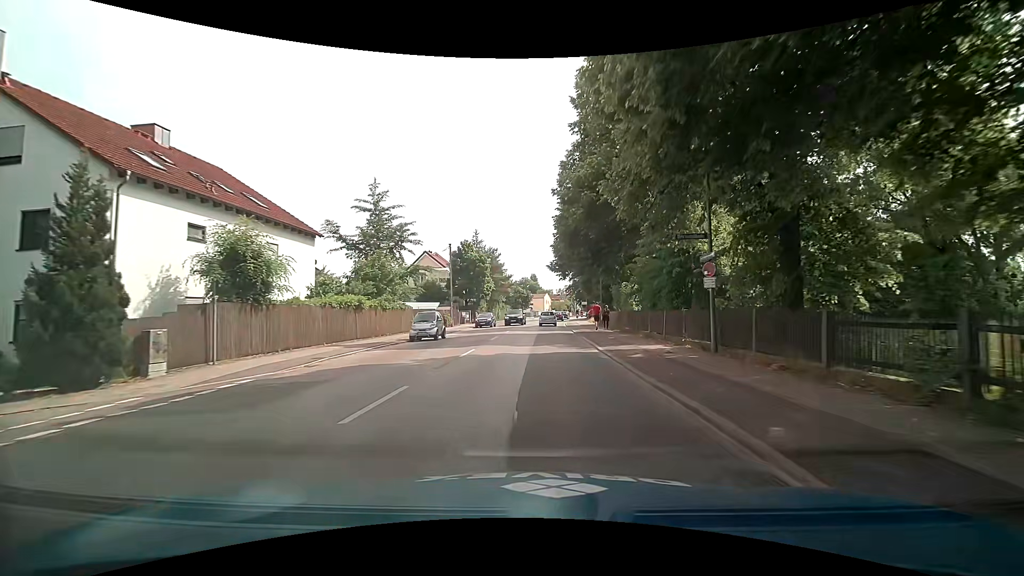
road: secondary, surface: asphalt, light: Day
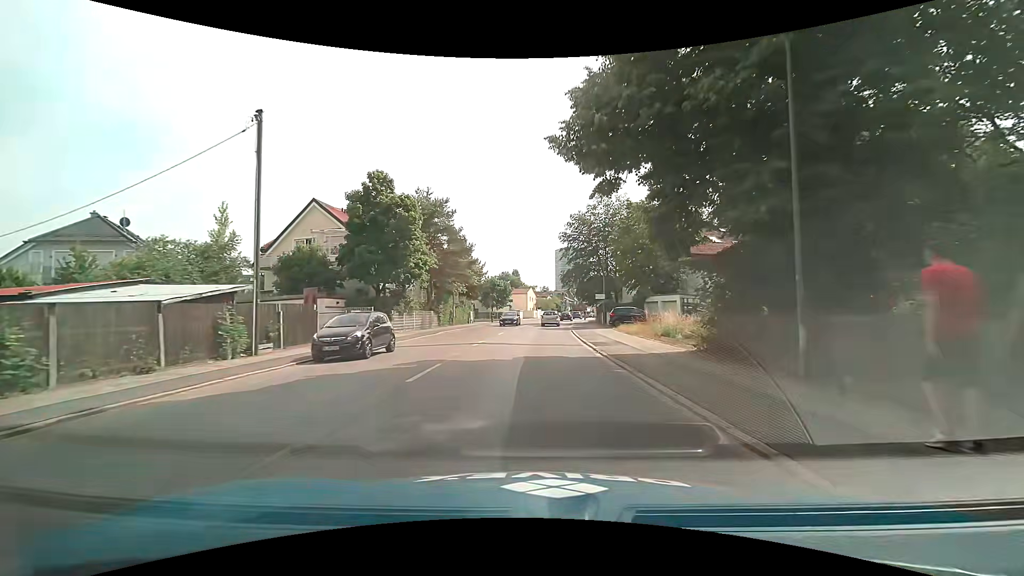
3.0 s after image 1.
(+0.9, +33.9) m; +3°
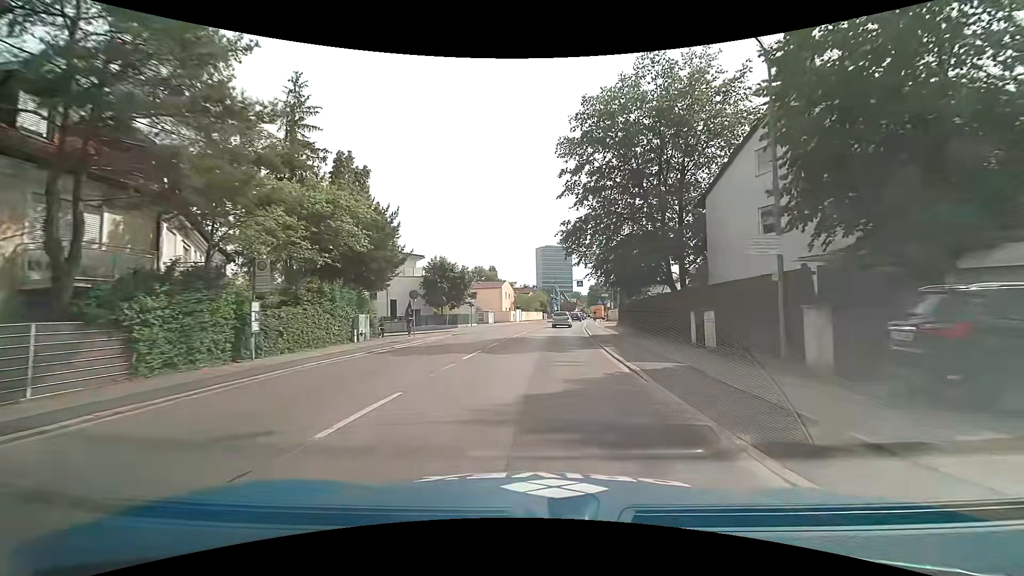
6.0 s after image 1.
(+0.4, +33.5) m; +1°
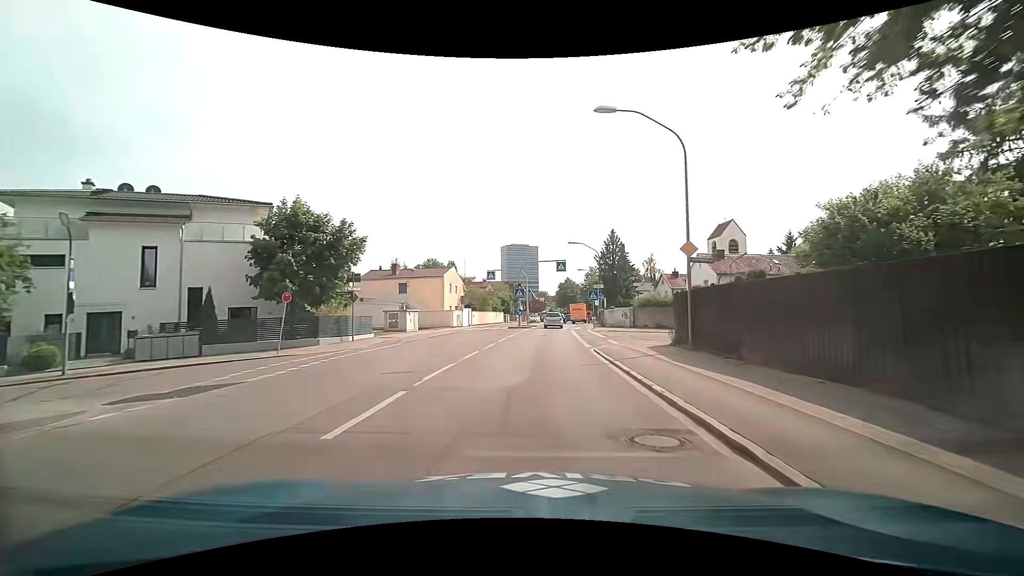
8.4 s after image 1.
(+1.1, +27.1) m; +5°
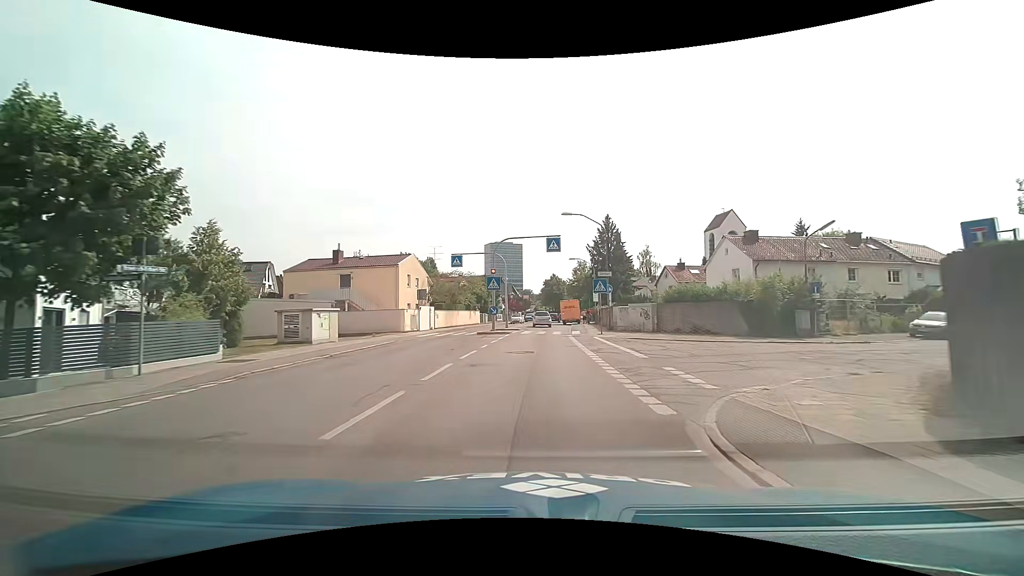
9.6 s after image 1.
(+0.1, +13.5) m; +1°
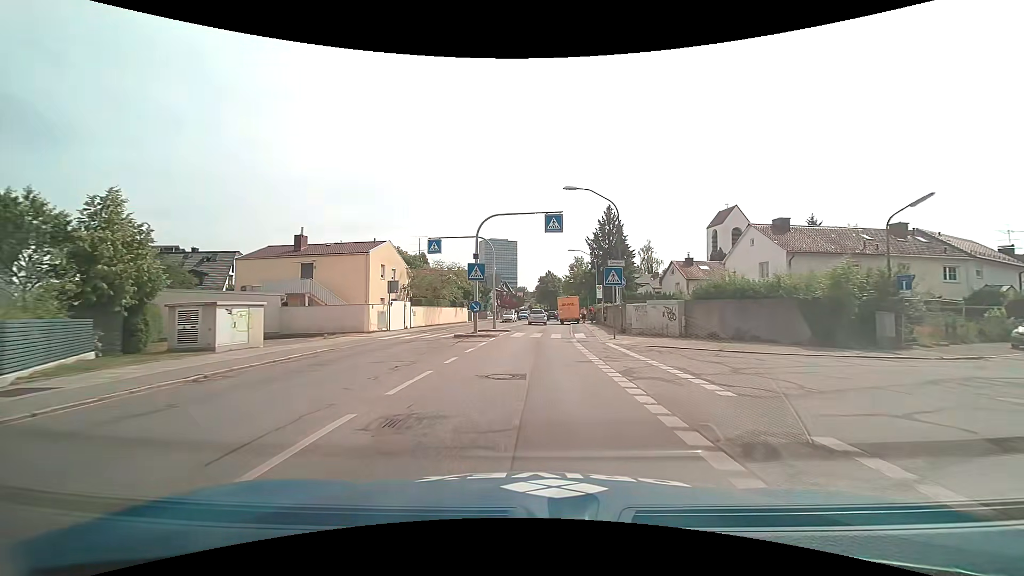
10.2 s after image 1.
(0.0, +6.7) m; 0°
